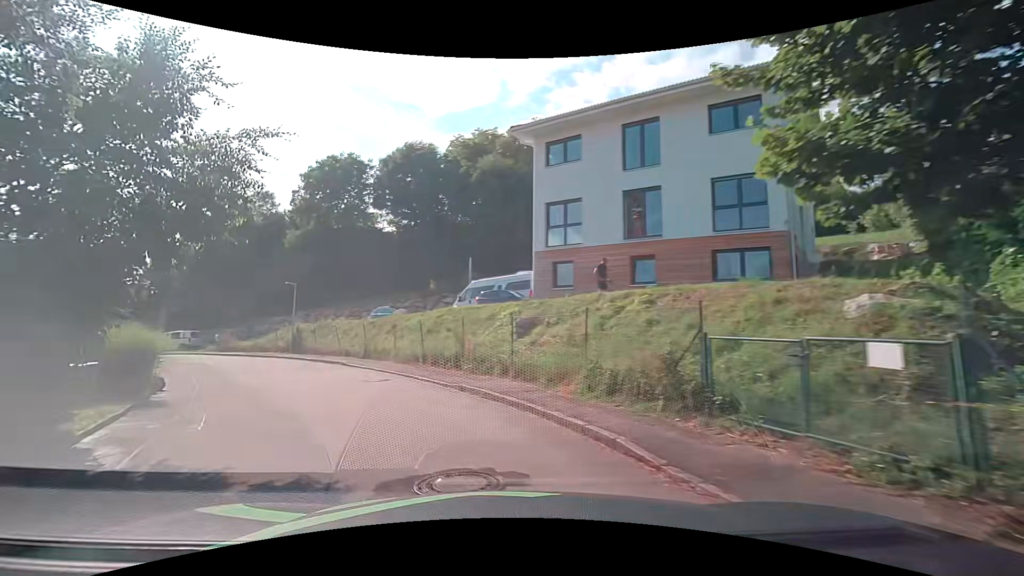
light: Day
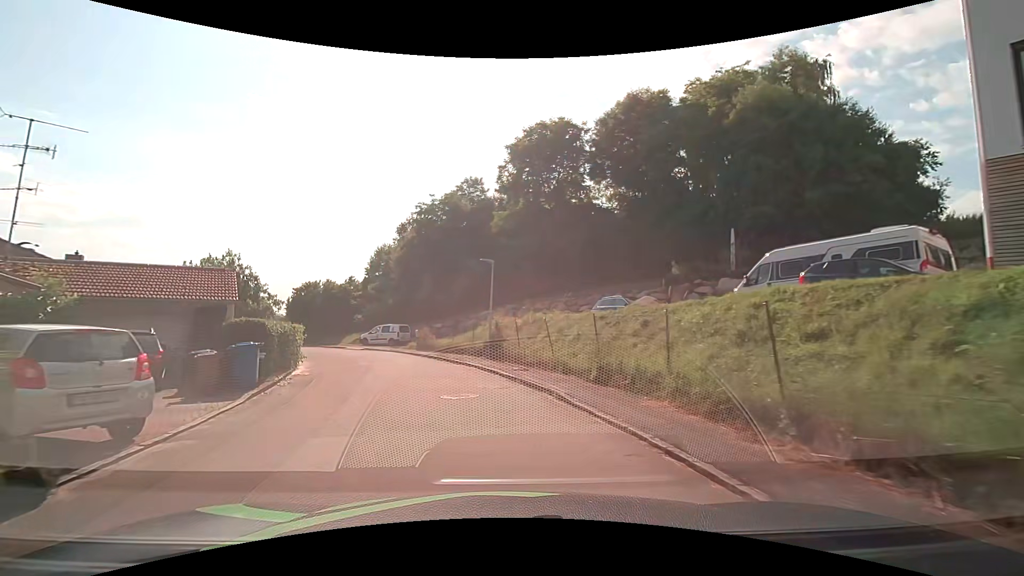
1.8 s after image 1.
(-2.8, +11.3) m; -24°
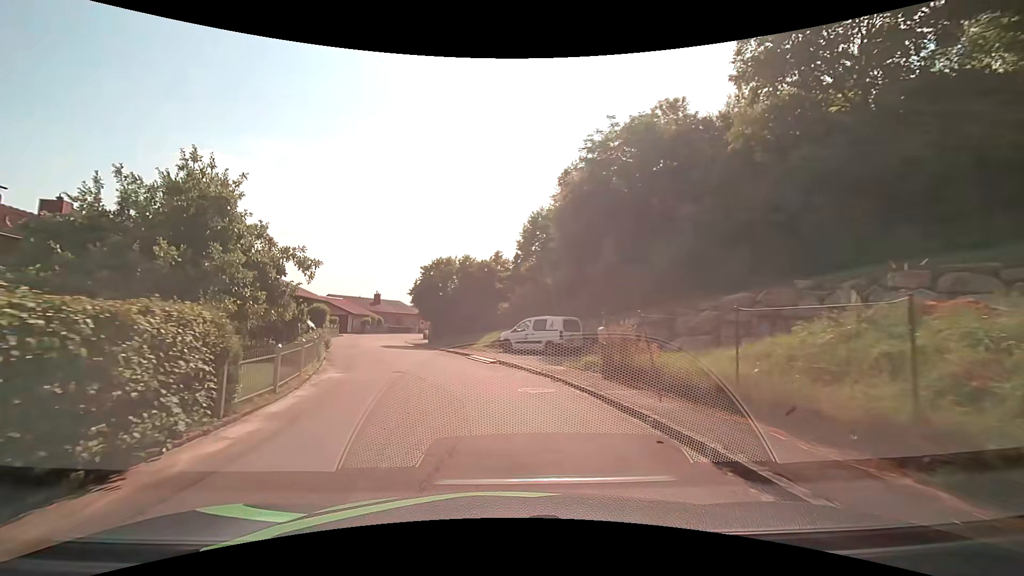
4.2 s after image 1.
(-3.1, +18.5) m; -18°
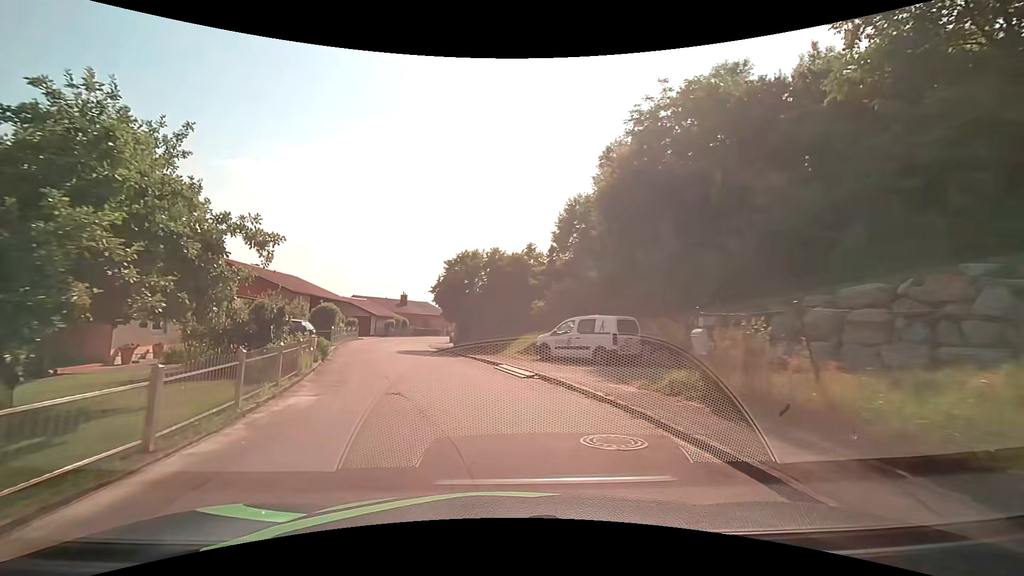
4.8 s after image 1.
(-0.2, +4.6) m; -5°
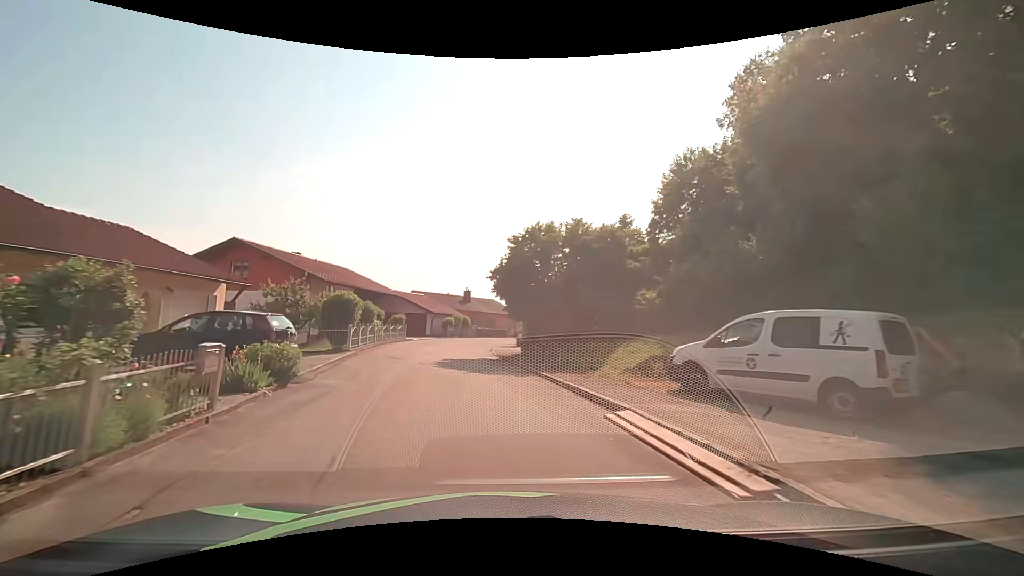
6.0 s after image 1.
(-0.5, +9.1) m; -7°
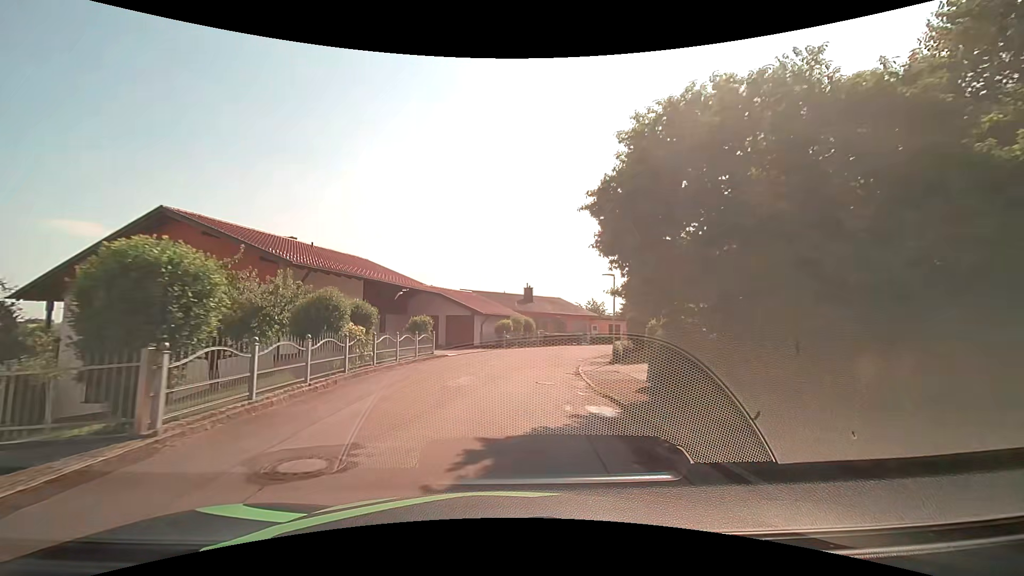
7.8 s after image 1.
(-1.0, +14.0) m; -6°
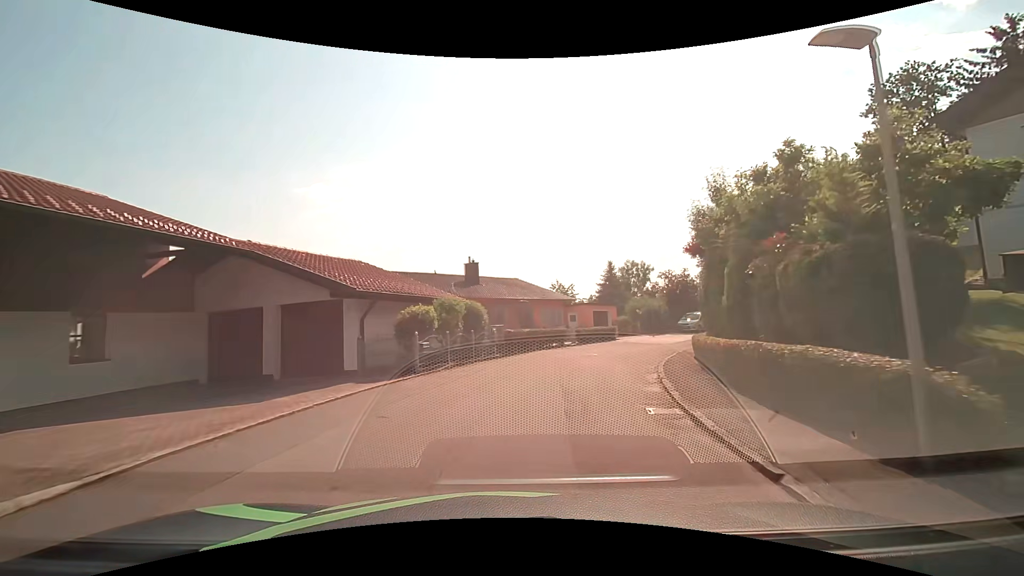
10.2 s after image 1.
(+0.4, +19.3) m; +5°
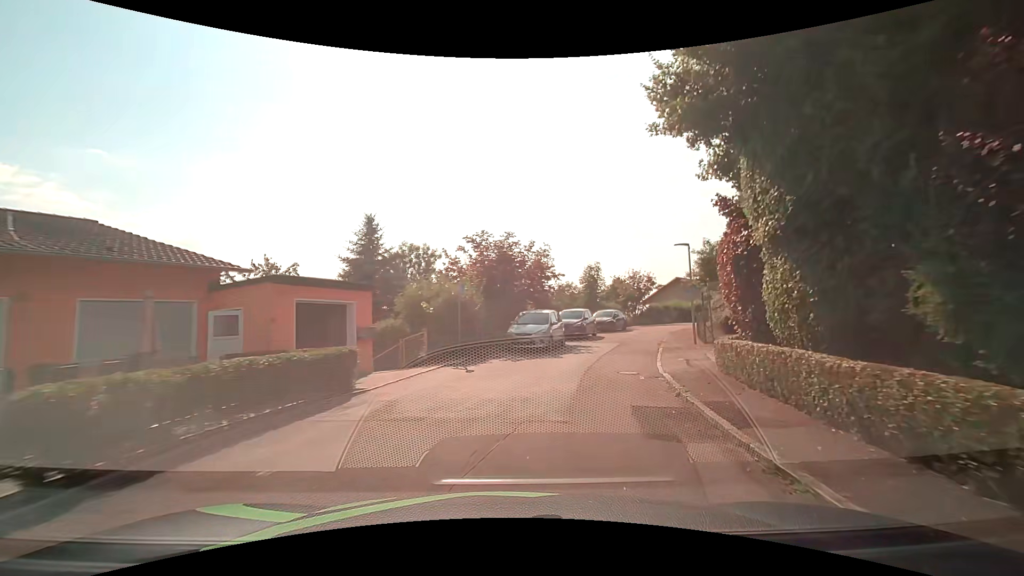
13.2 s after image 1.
(+5.2, +24.2) m; +25°
(+1, +10) (+4, +20) (+7, +29) (+12, +38) (+17, +46) (+23, +54) (+30, +62) (+37, +68) (+45, +74) (+54, +80) m
